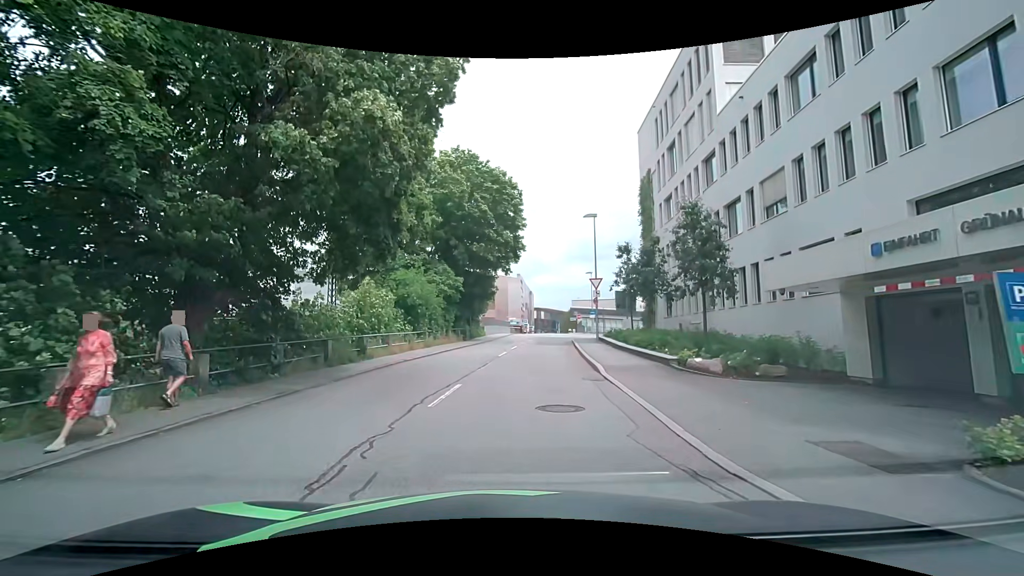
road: residential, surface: asphalt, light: Day
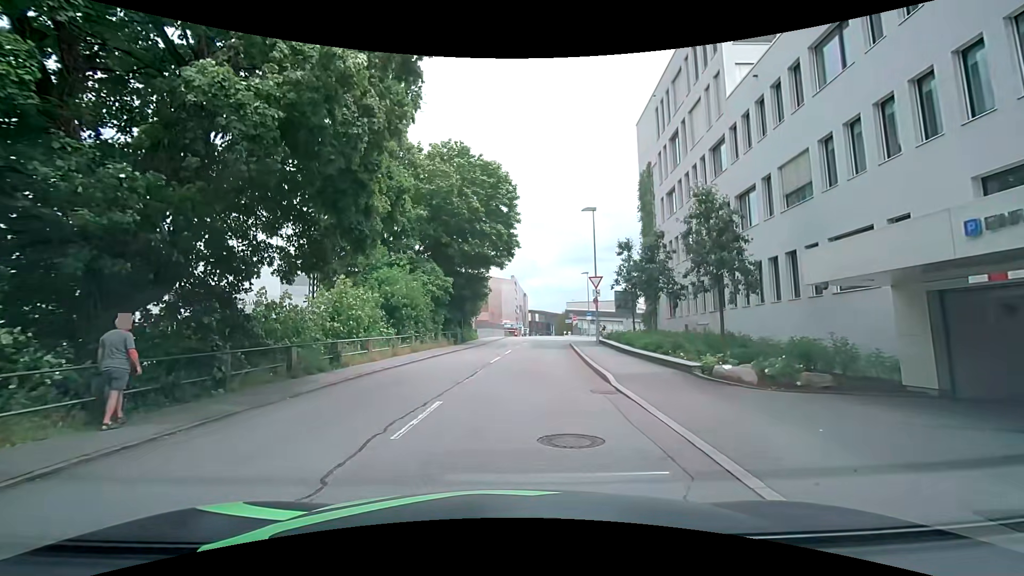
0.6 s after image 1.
(0.0, +2.3) m; +1°
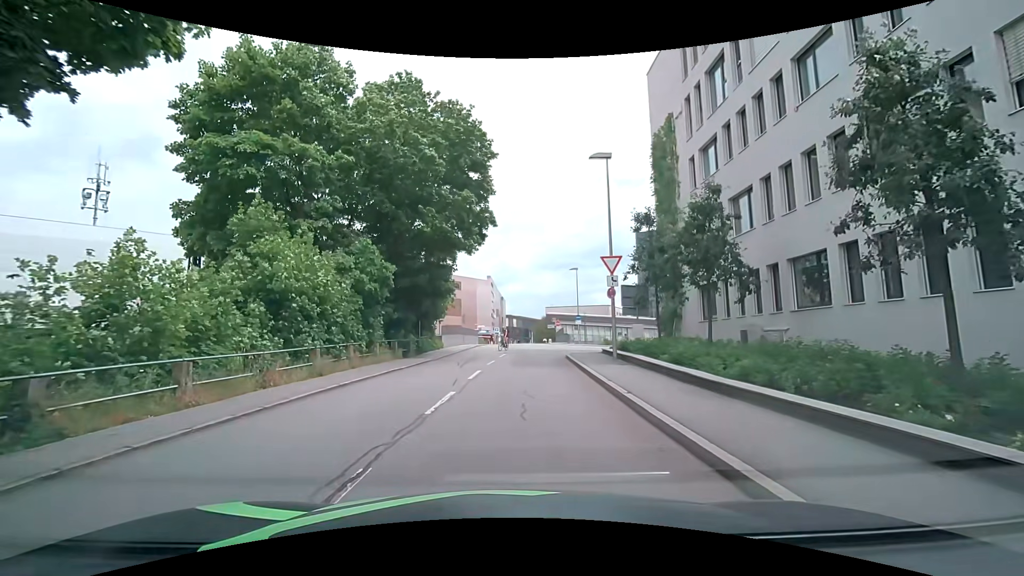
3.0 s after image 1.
(+0.1, +10.2) m; 0°
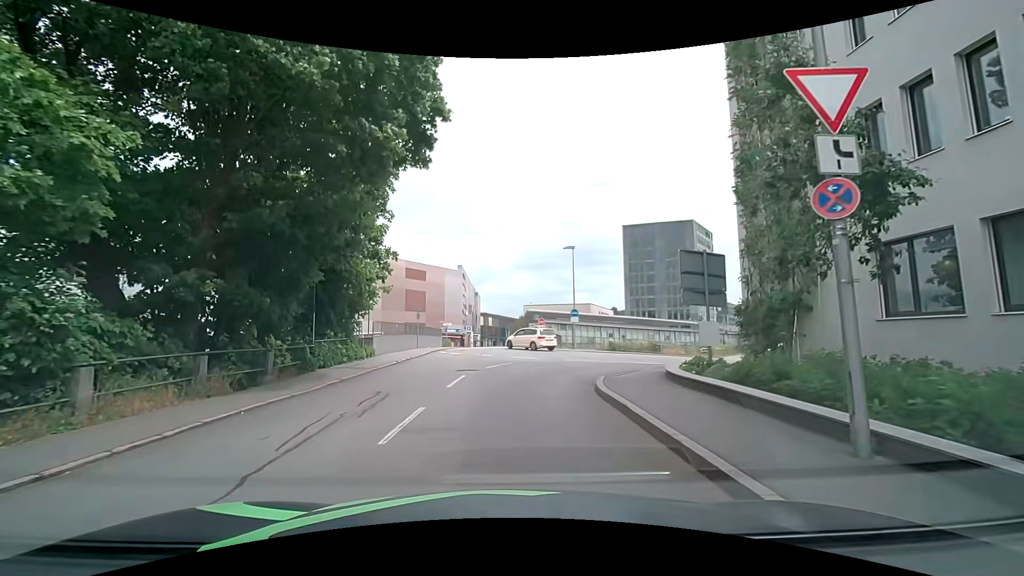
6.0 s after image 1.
(+0.5, +14.0) m; +2°
